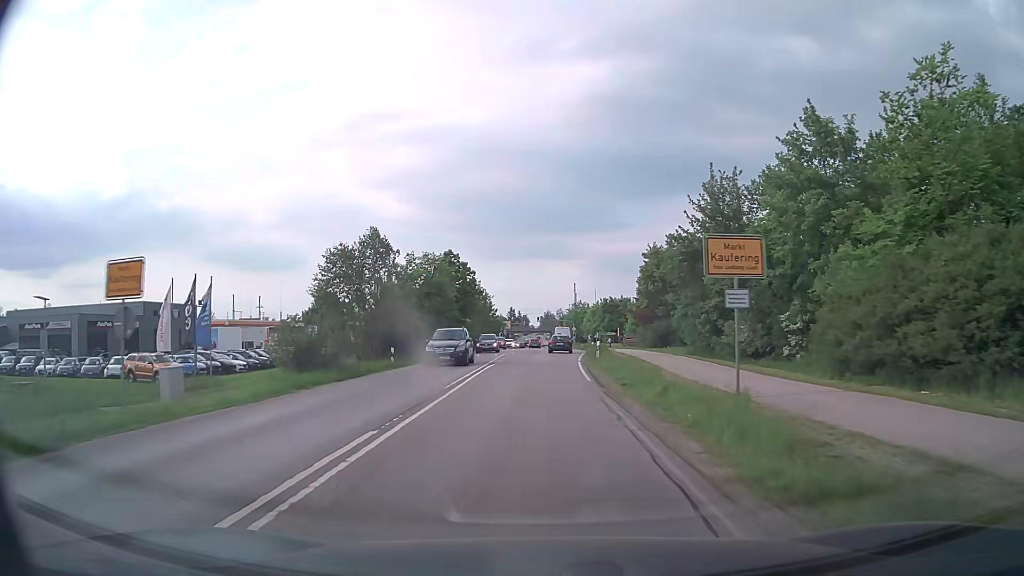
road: secondary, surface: asphalt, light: Day
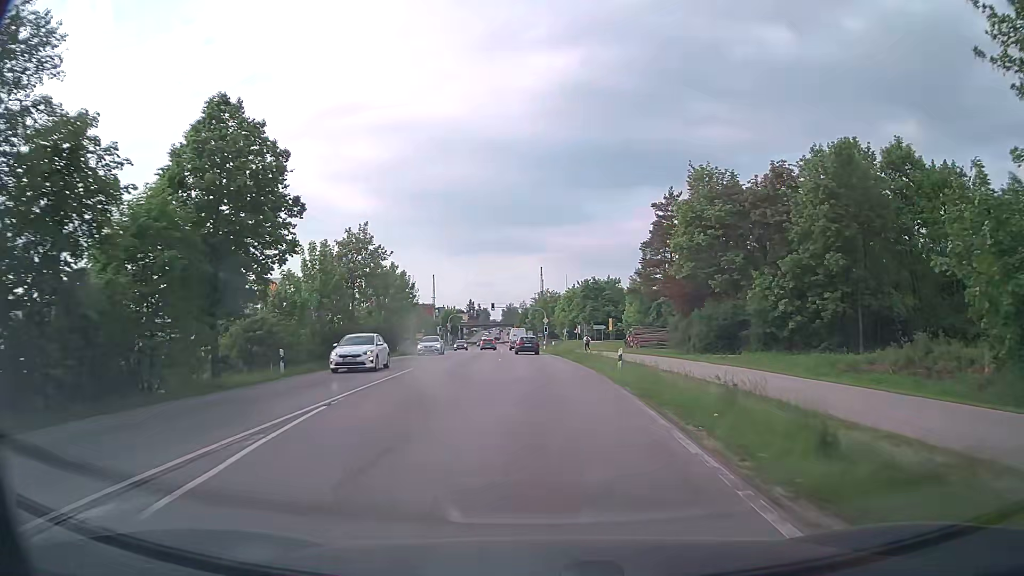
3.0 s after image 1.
(+0.7, +42.1) m; +3°
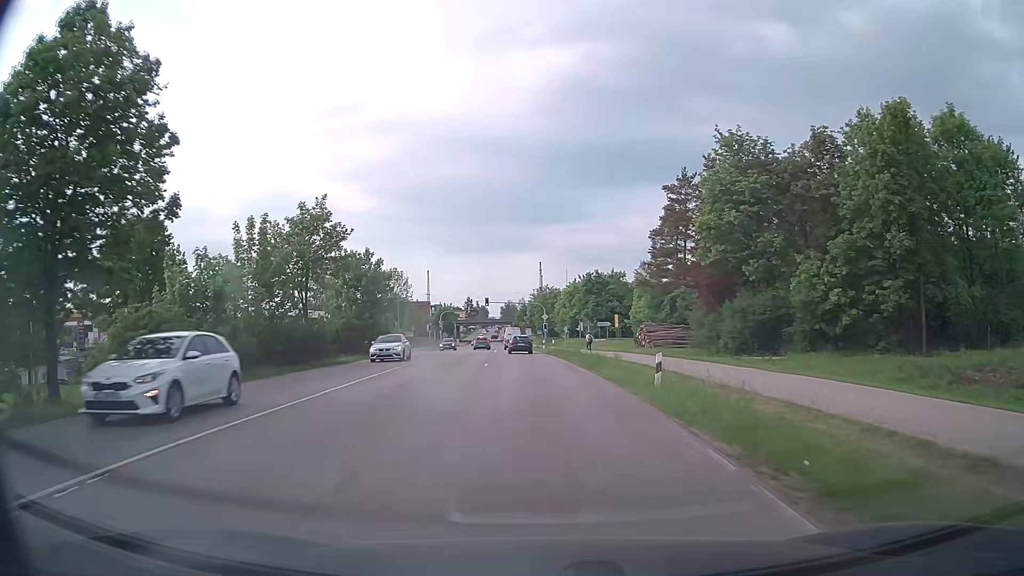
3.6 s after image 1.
(0.0, +8.2) m; 0°
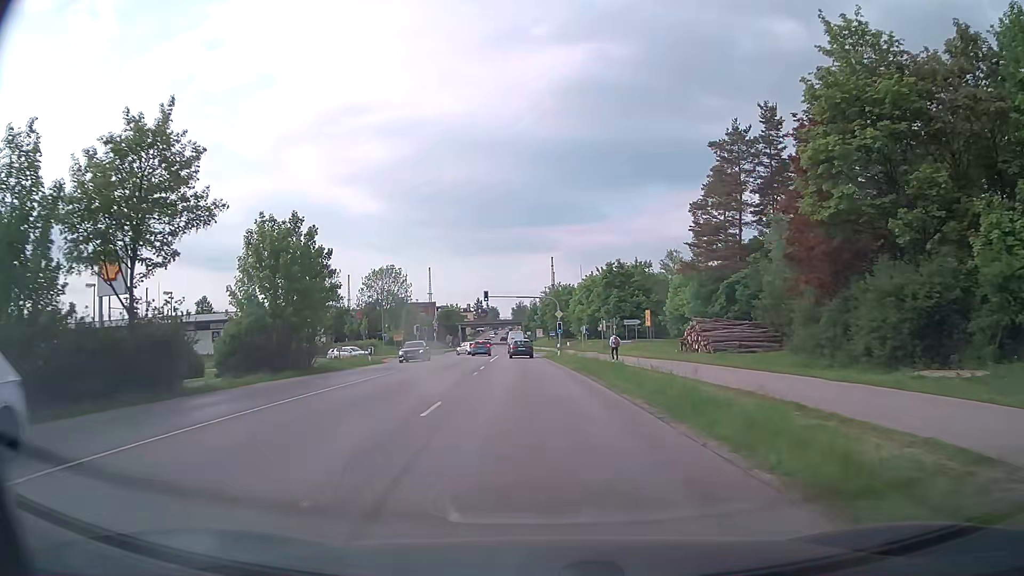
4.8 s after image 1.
(-0.1, +16.3) m; -1°
(0, +10) (0, +20) (-1, +30) (-1, +40) (-2, +50) (-2, +60) (-2, +70) (-3, +80) (-4, +90) (-4, +100) m
